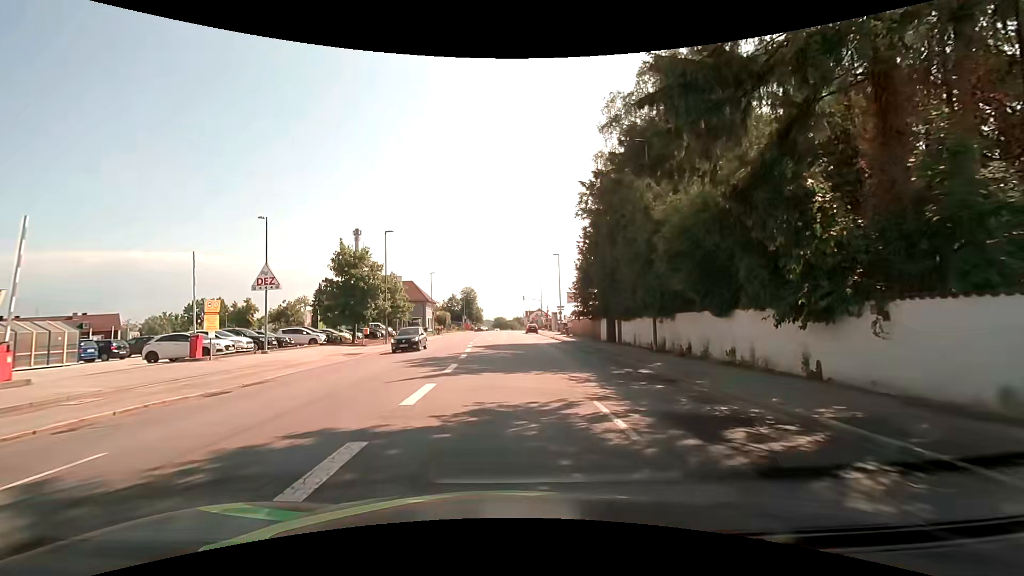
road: tertiary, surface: asphalt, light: Day
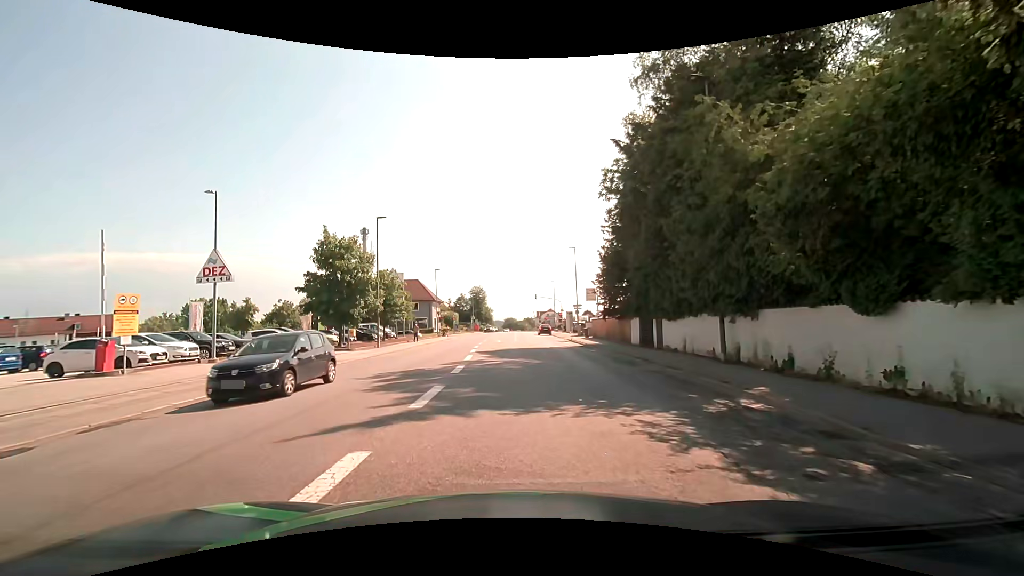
(-0.1, +6.2) m; -1°
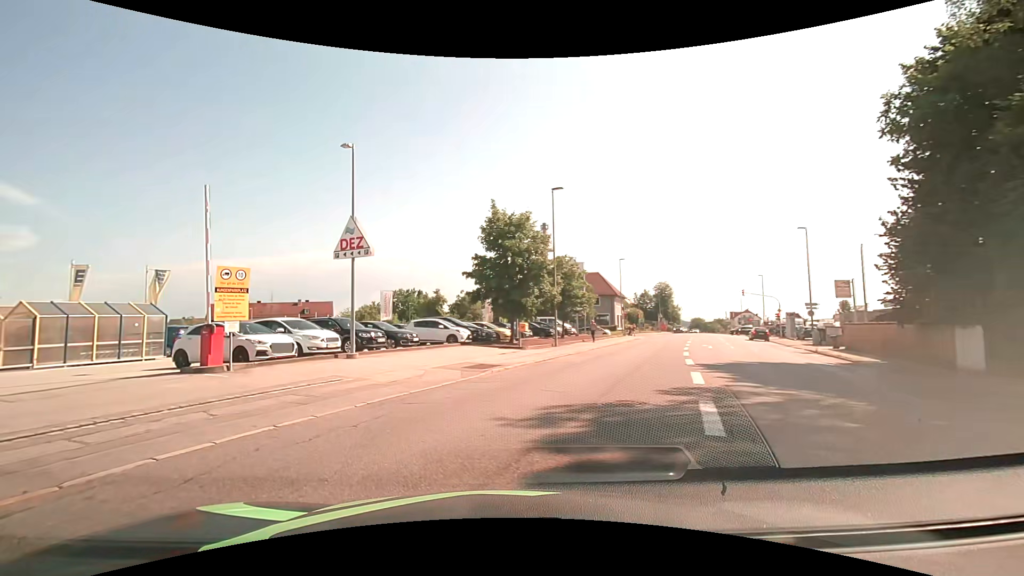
(-1.1, +7.9) m; -21°
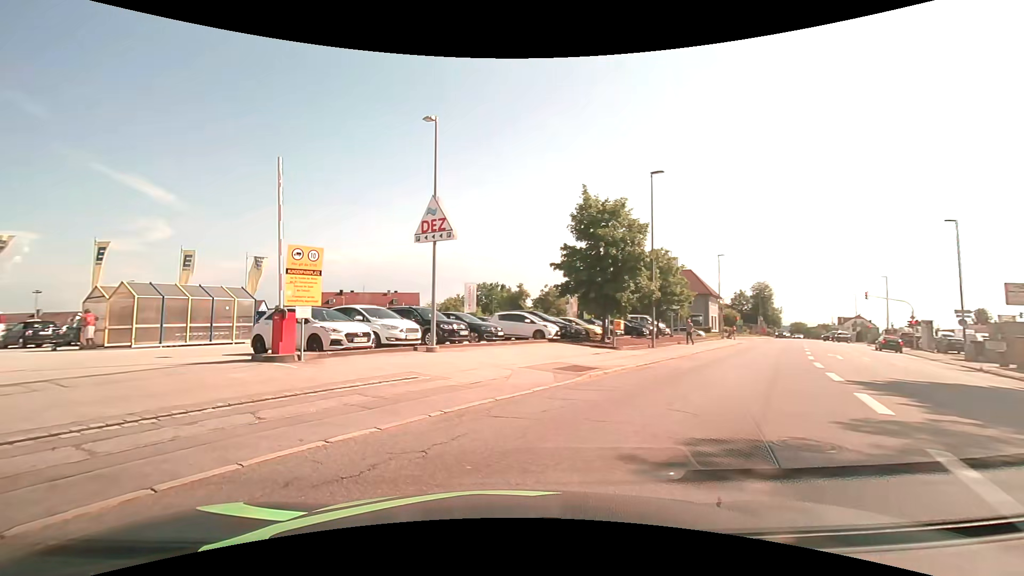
(-0.2, +2.4) m; -8°
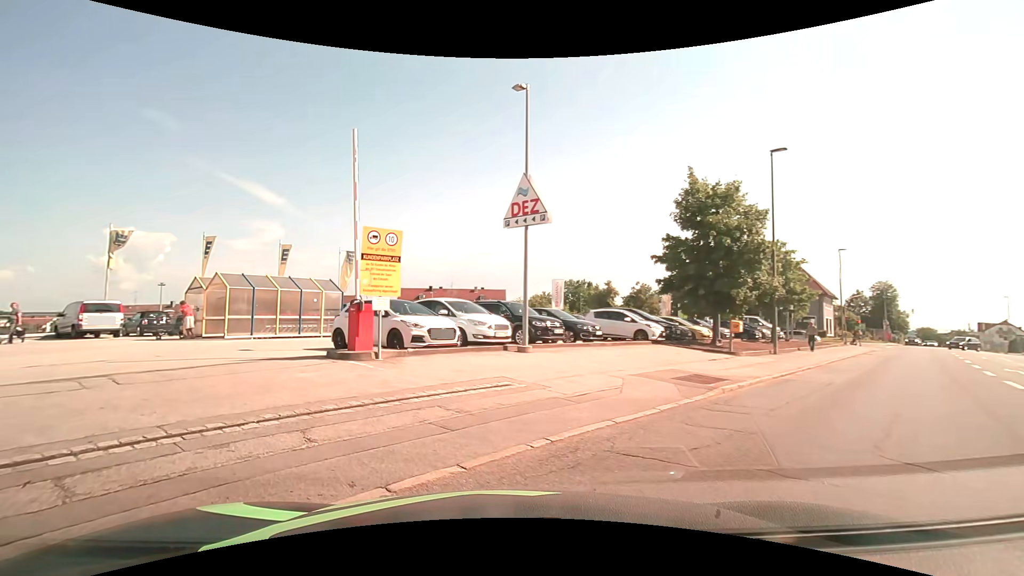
(-0.2, +2.3) m; -11°
